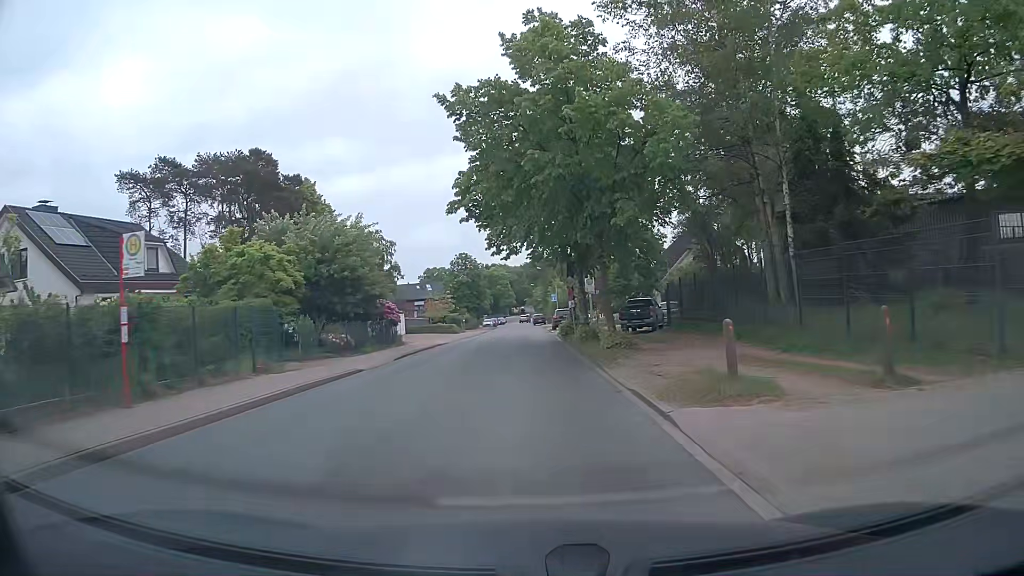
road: unclassified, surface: asphalt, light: Day
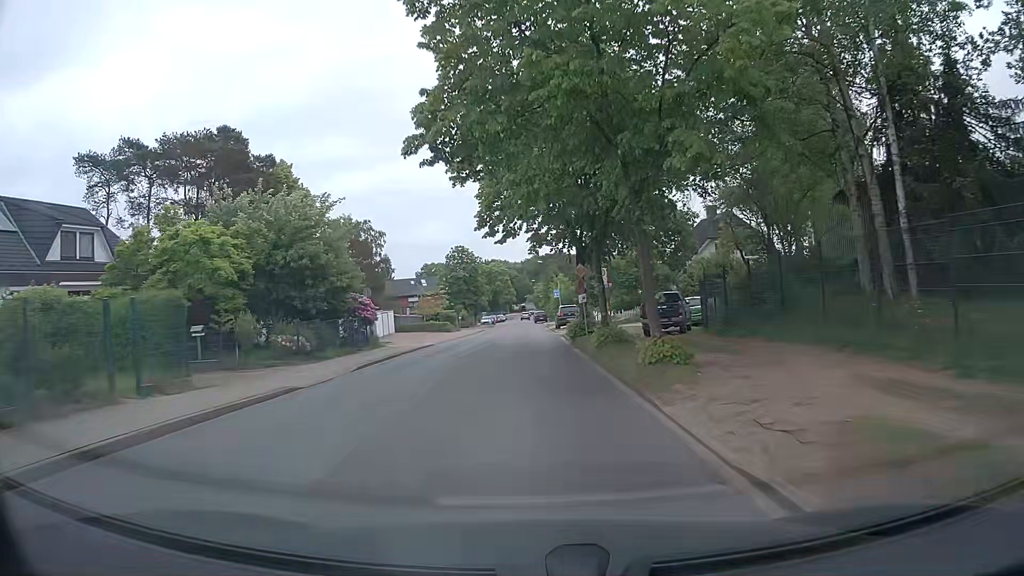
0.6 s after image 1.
(0.0, +6.4) m; 0°
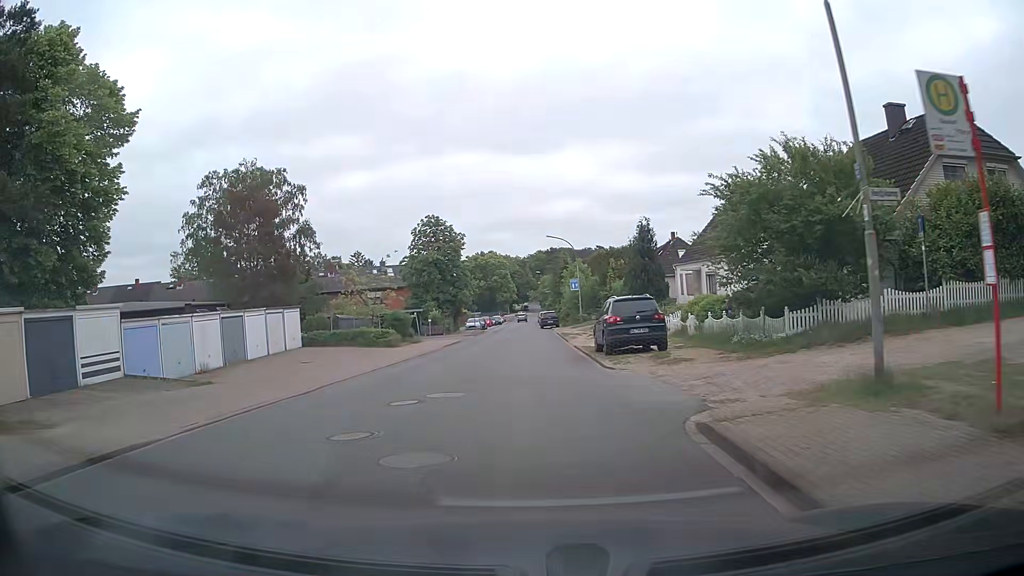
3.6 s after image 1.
(0.0, +29.2) m; -1°
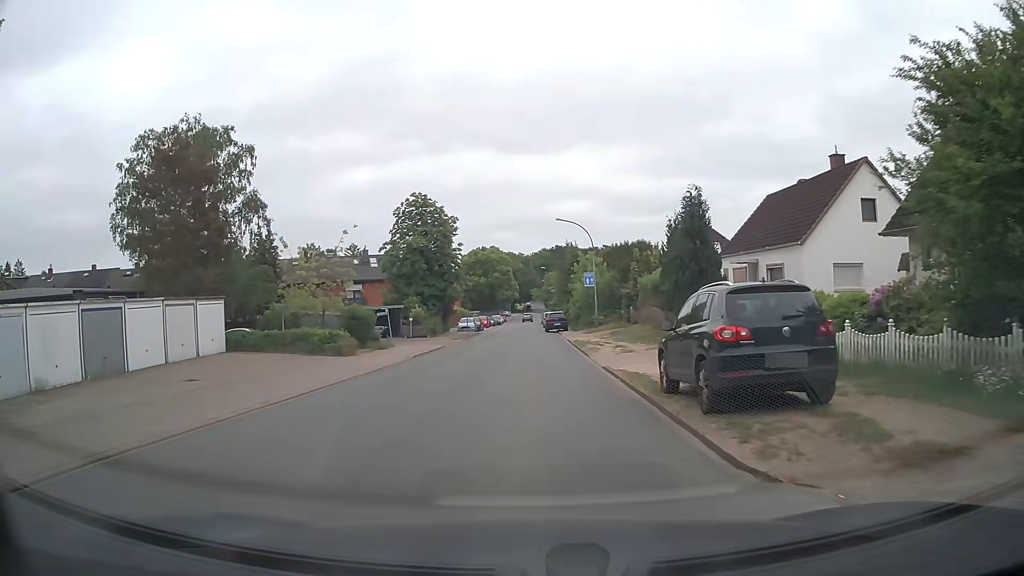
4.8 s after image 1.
(0.0, +10.9) m; 0°
(0, +10) (0, +20) (0, +30) (-1, +40) (-1, +50) (-1, +60) (-1, +70) (-1, +80) (-1, +90) (-1, +100) m
